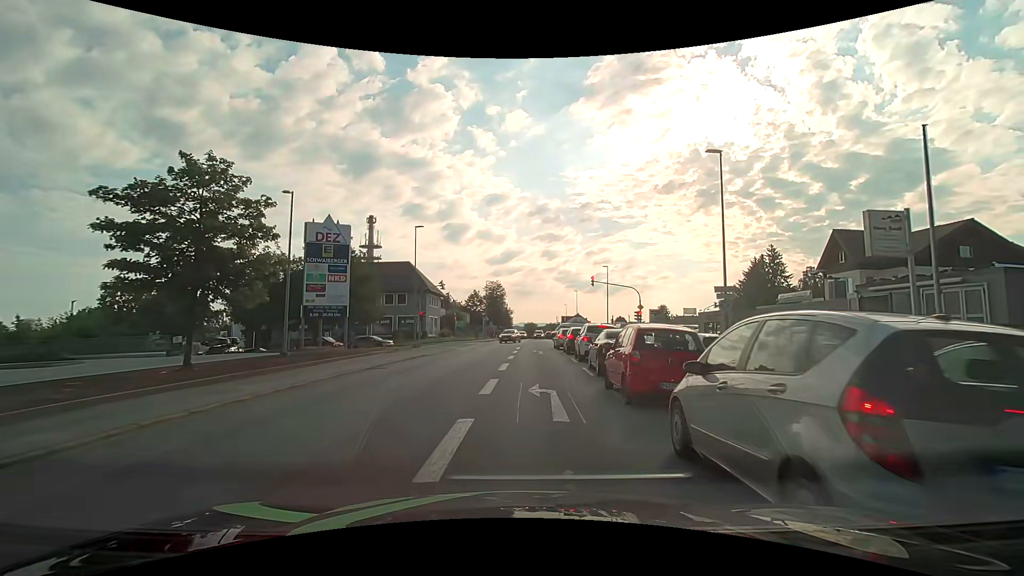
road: tertiary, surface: asphalt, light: Day
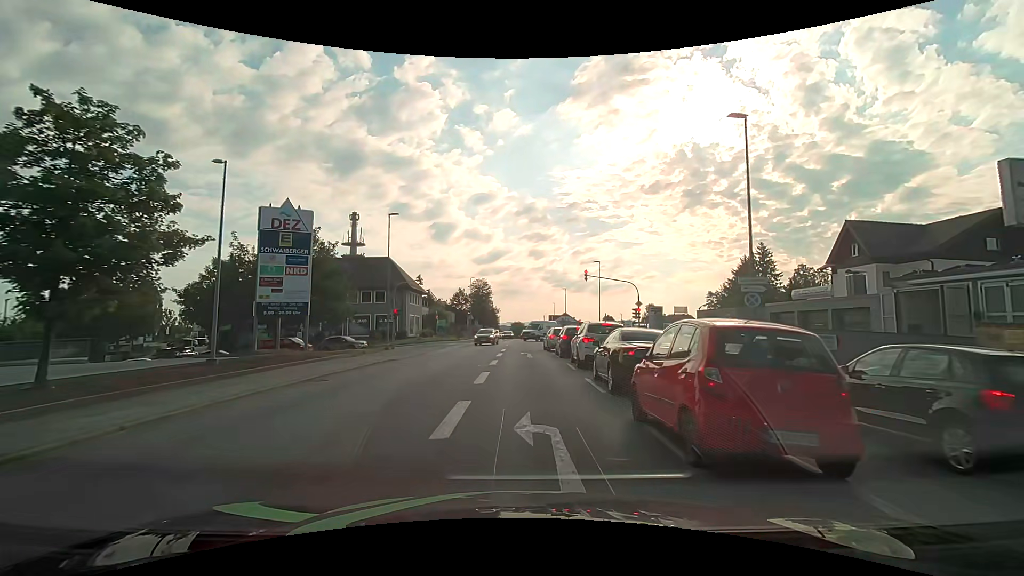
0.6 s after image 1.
(+0.1, +4.3) m; +1°
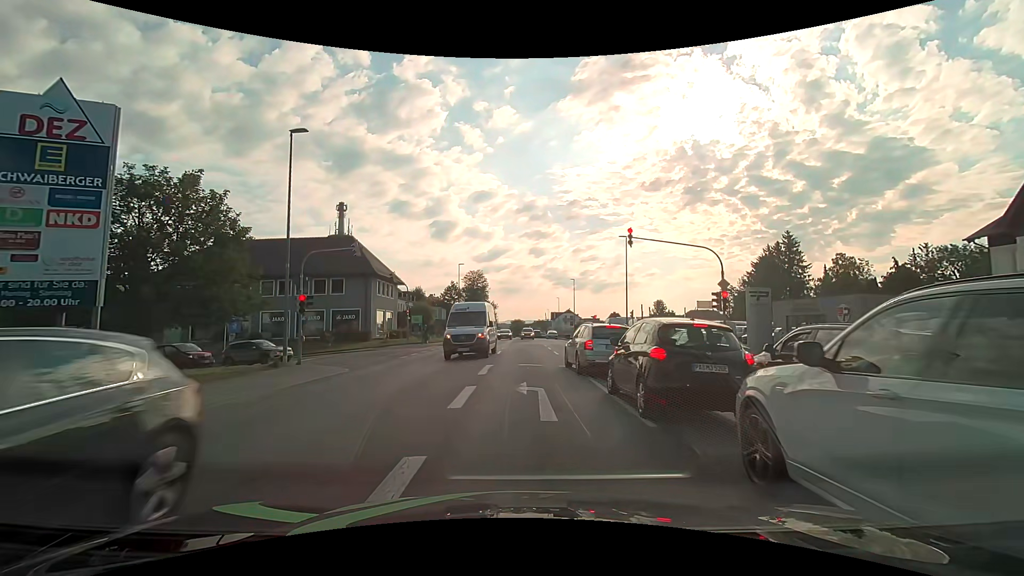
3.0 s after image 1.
(+0.1, +15.9) m; 0°
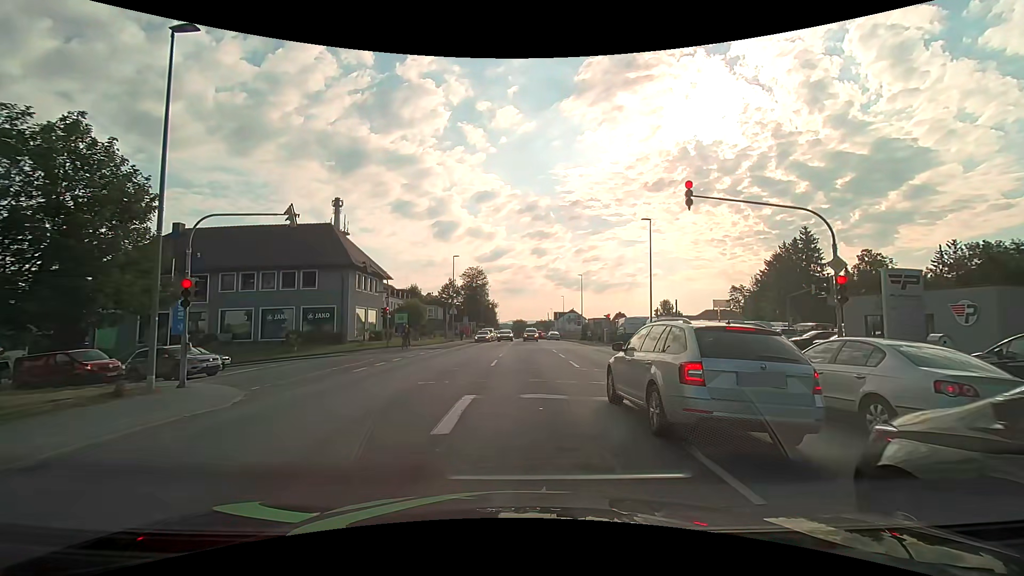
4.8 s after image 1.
(0.0, +7.6) m; 0°
